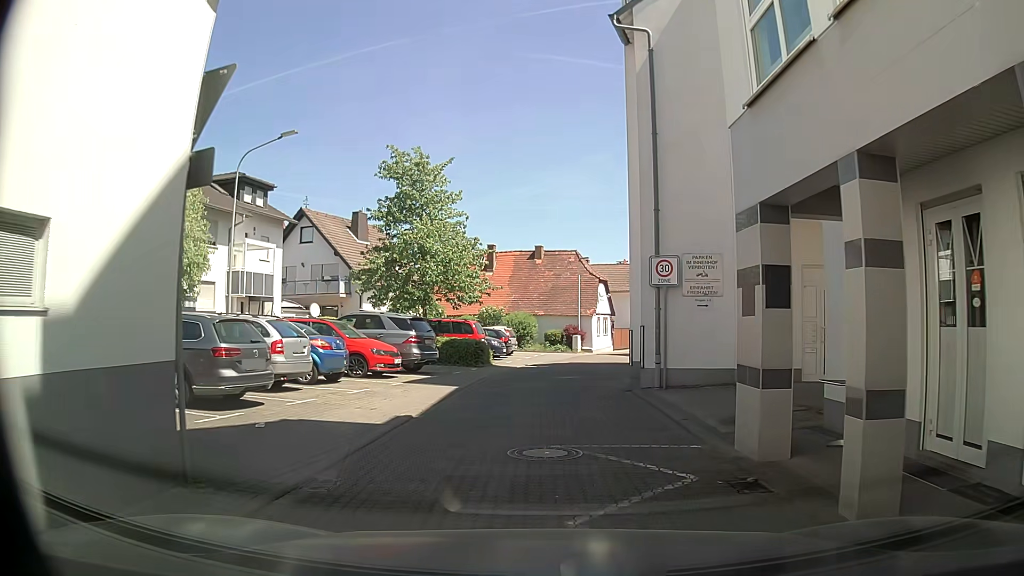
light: Day
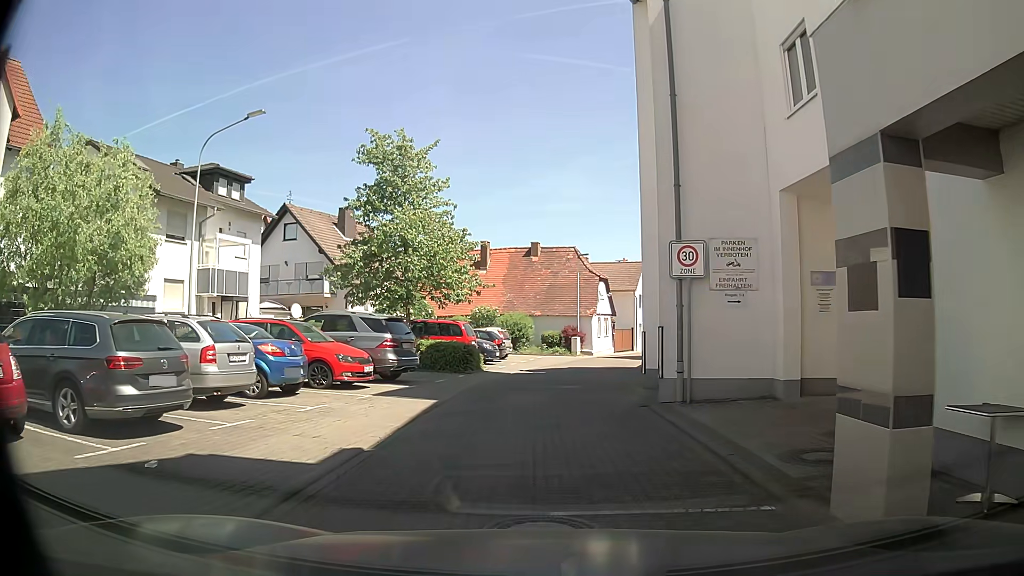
(0.0, +2.7) m; +2°
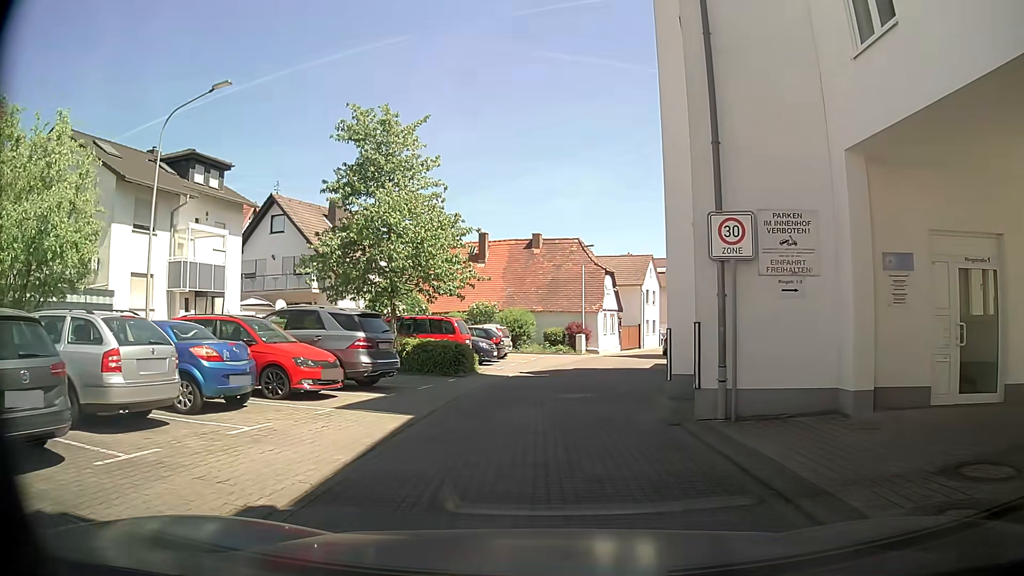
(0.0, +2.7) m; -1°
